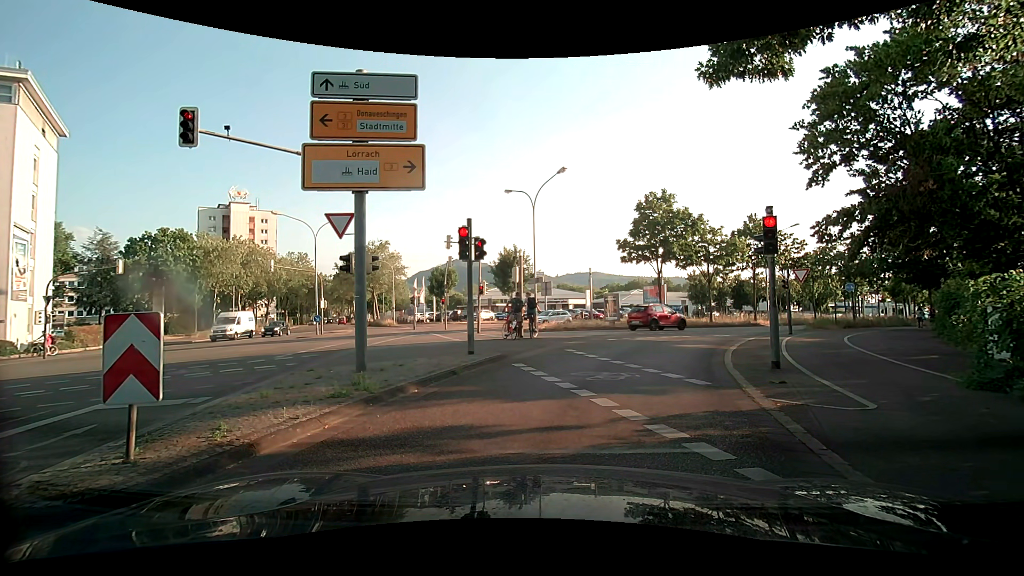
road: secondary_link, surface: asphalt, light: Day
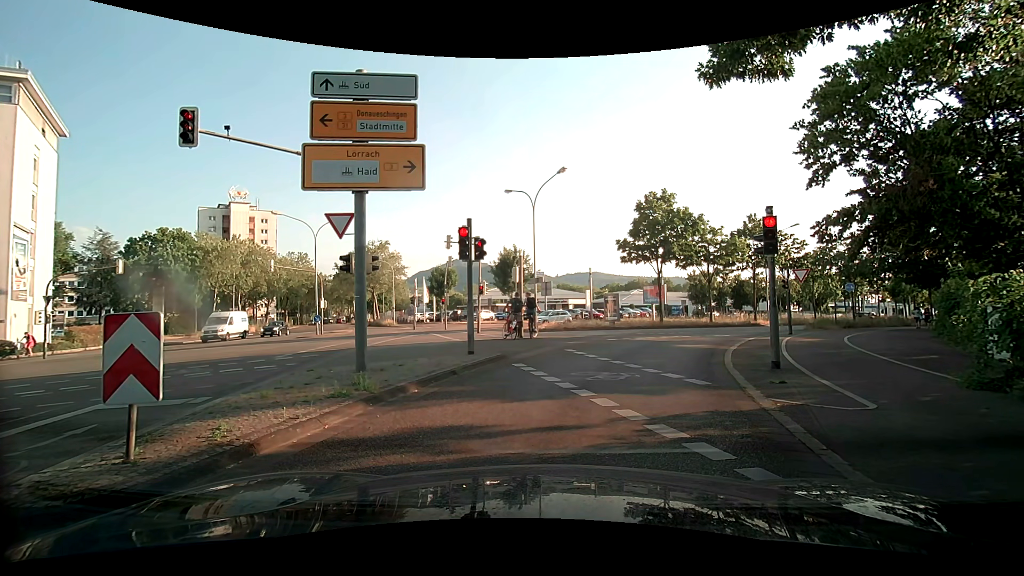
(0.0, 0.0) m; 0°
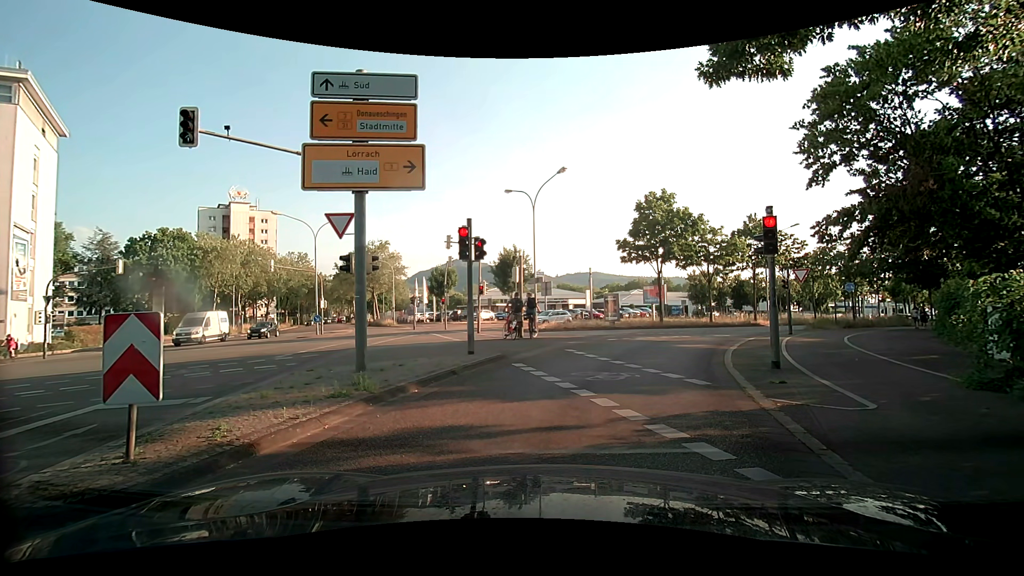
(0.0, 0.0) m; 0°
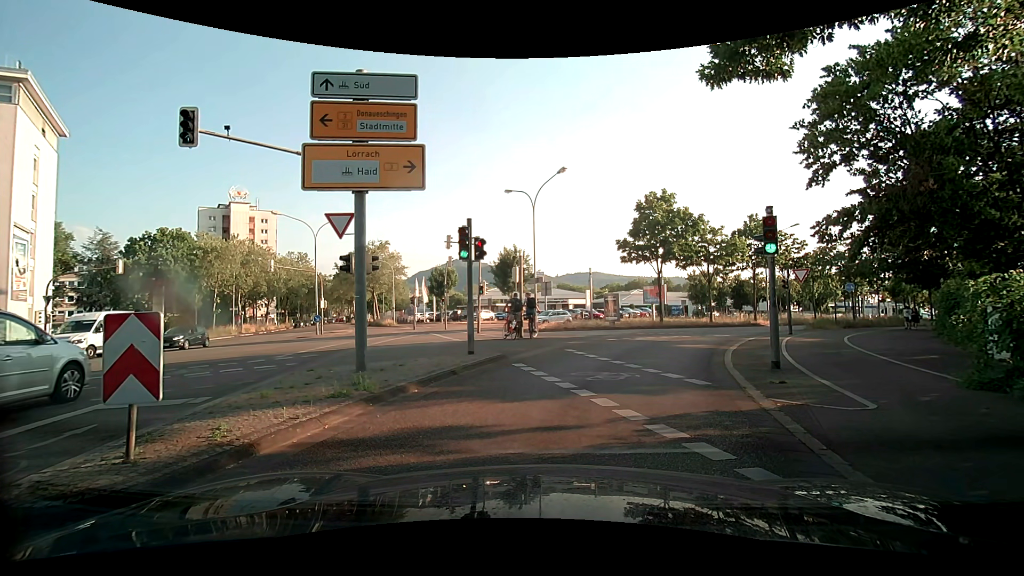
(0.0, 0.0) m; 0°
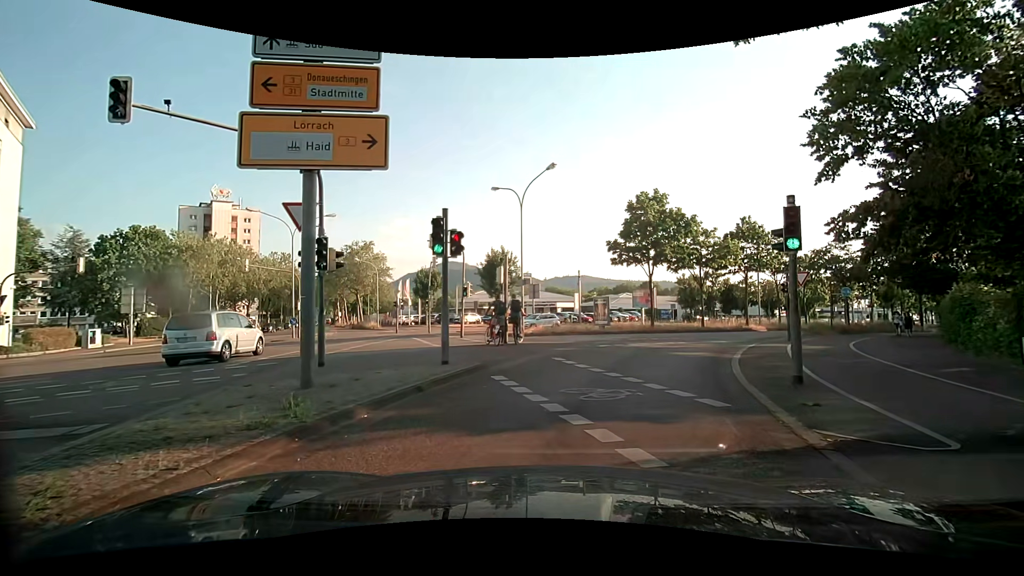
(+0.1, +1.8) m; +4°
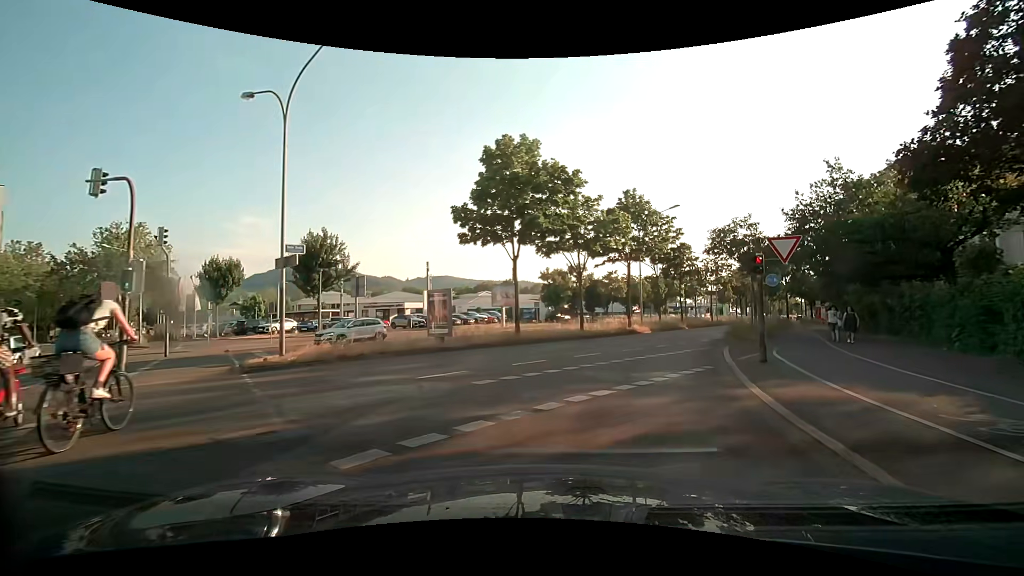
(+2.1, +14.2) m; +15°
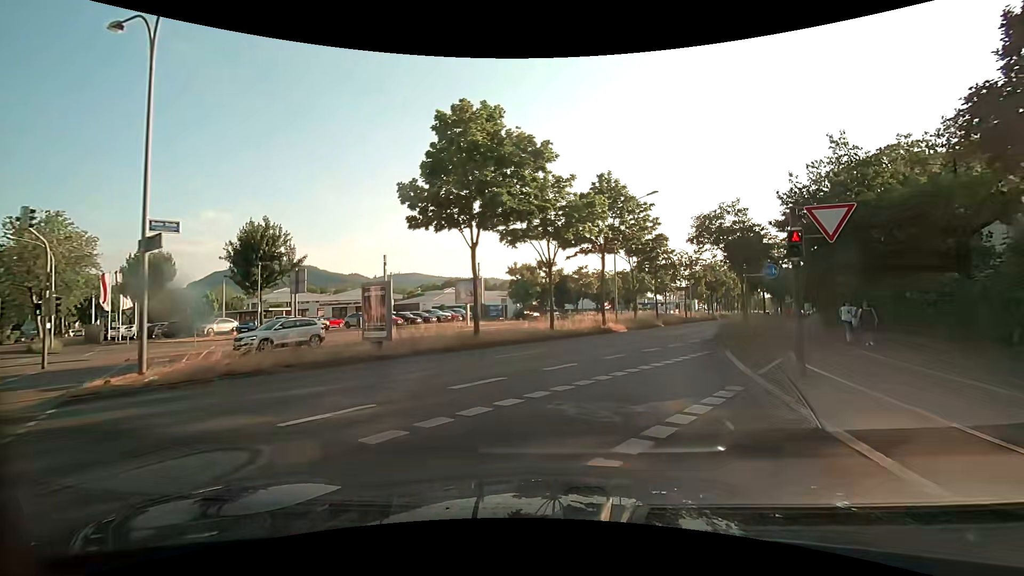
(+0.2, +4.1) m; +6°
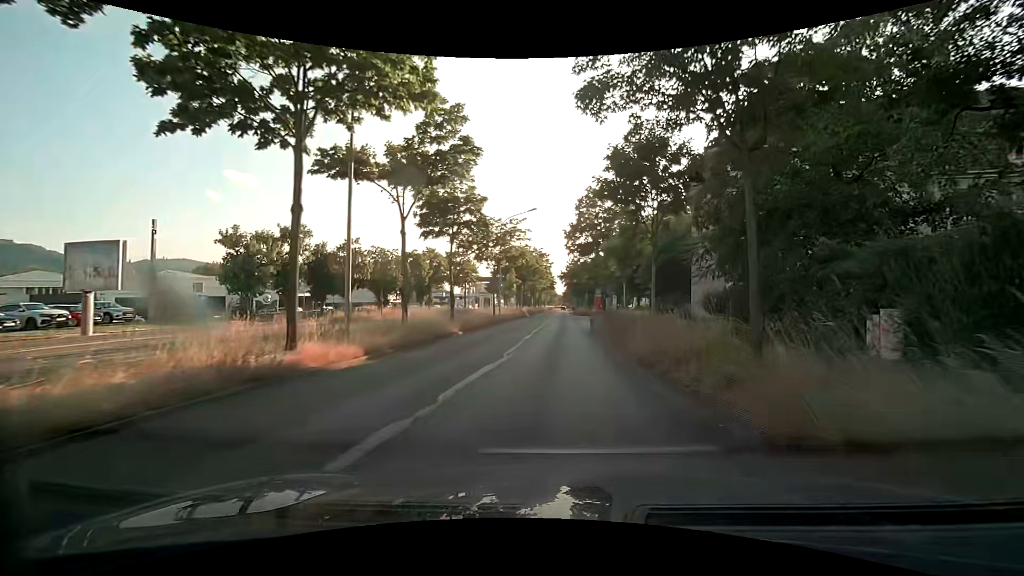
(+3.9, +22.7) m; +21°
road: primary
(0, +10) (+1, +20) (+1, +30) (+1, +40) (+2, +50) (+2, +60) (+2, +70) (+3, +80) (+3, +90) (+4, +100) m
